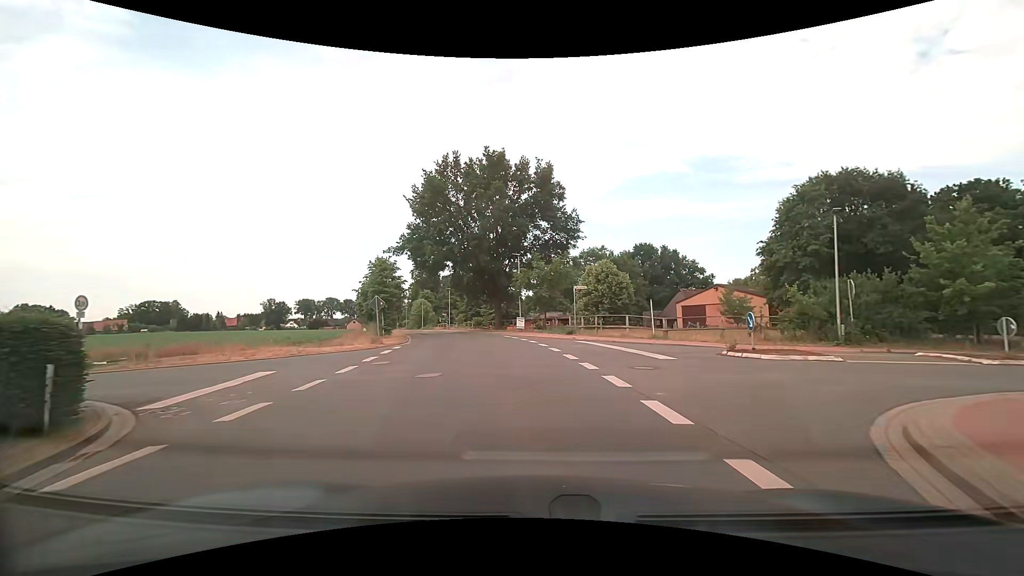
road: tertiary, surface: asphalt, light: Day
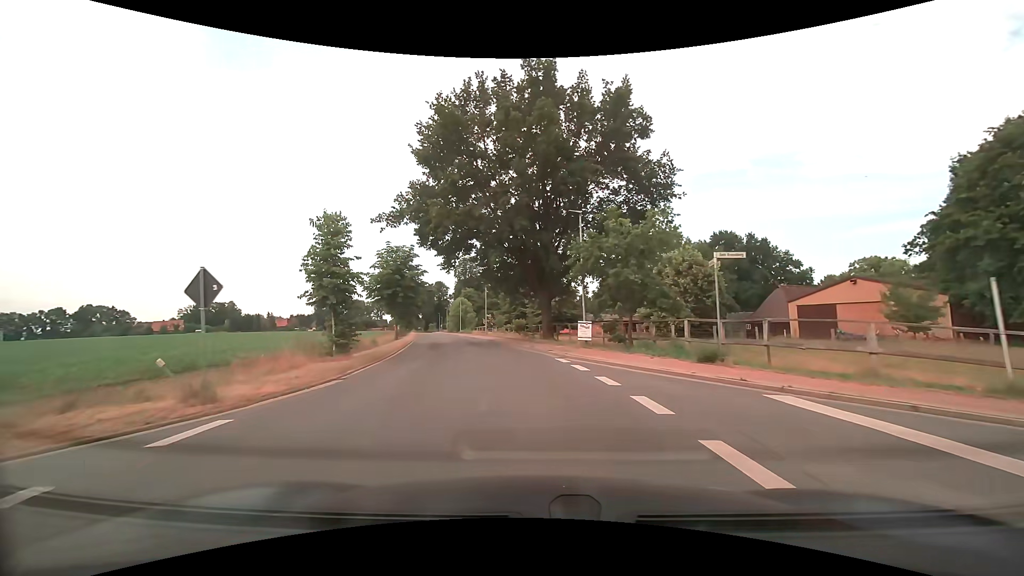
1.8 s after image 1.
(-0.8, +16.9) m; -6°
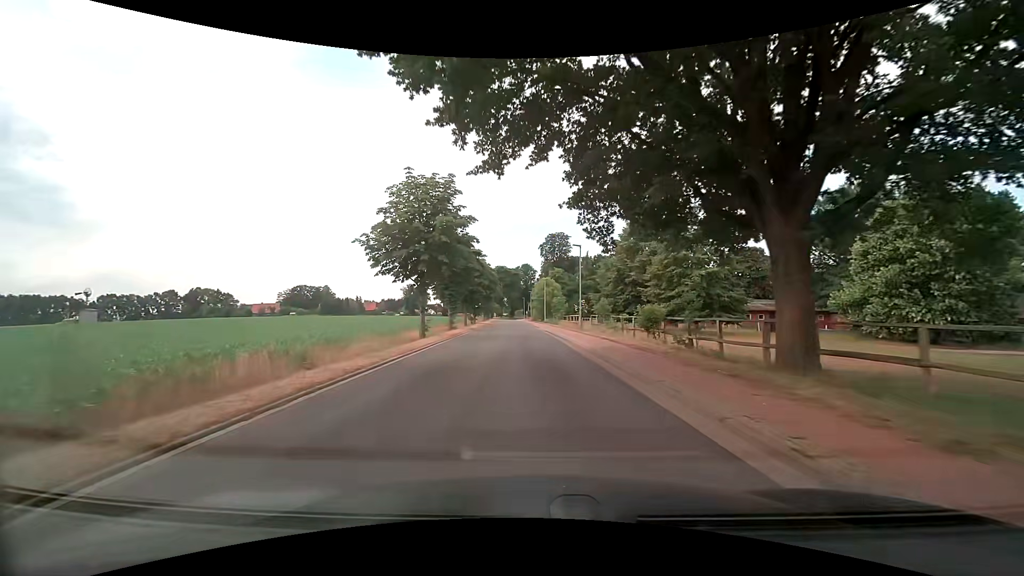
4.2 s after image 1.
(-2.3, +22.7) m; -11°
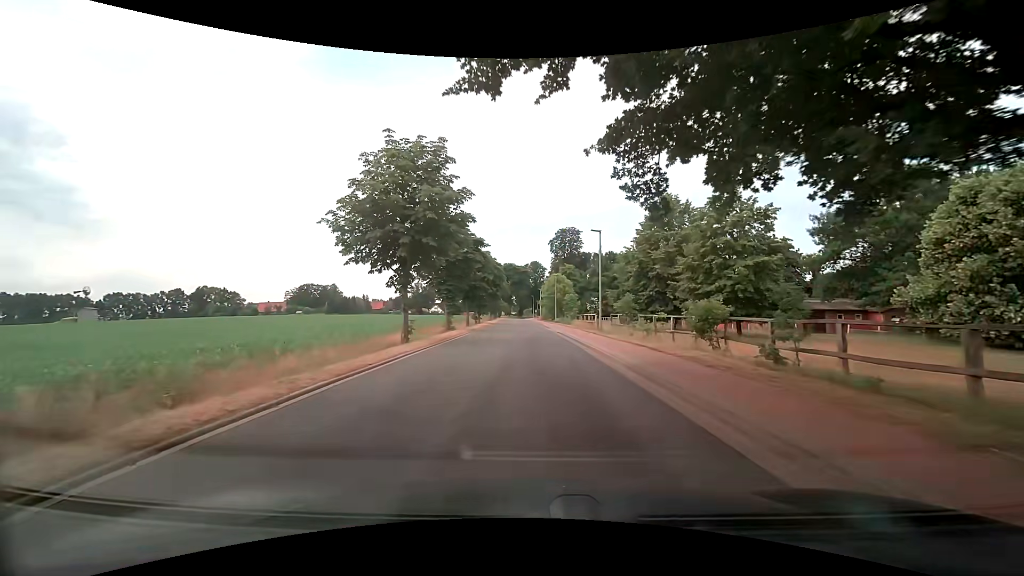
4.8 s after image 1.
(0.0, +5.8) m; -1°
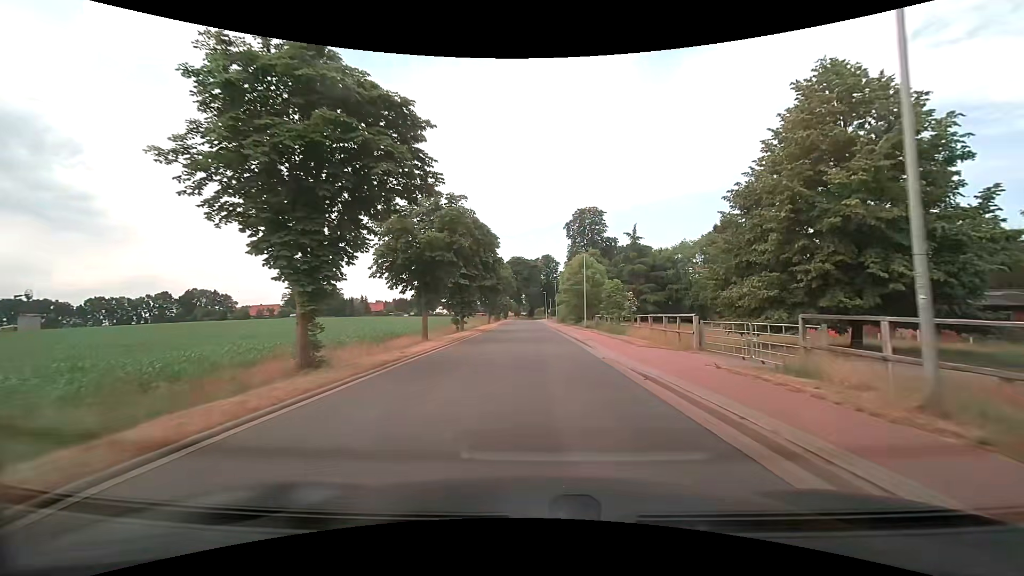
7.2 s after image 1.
(-0.1, +24.4) m; -1°
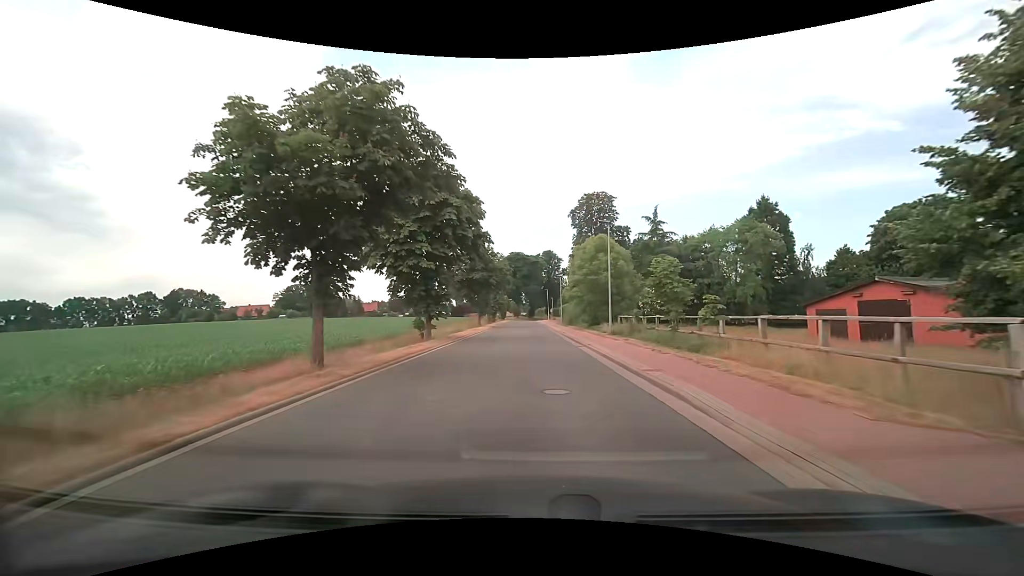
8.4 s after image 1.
(0.0, +13.1) m; 0°
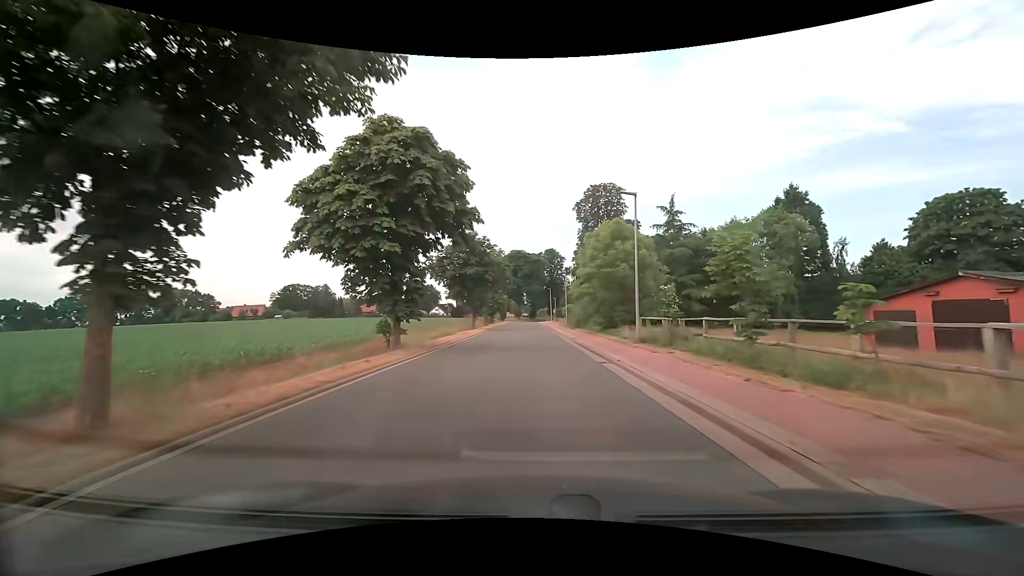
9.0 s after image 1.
(0.0, +6.8) m; 0°
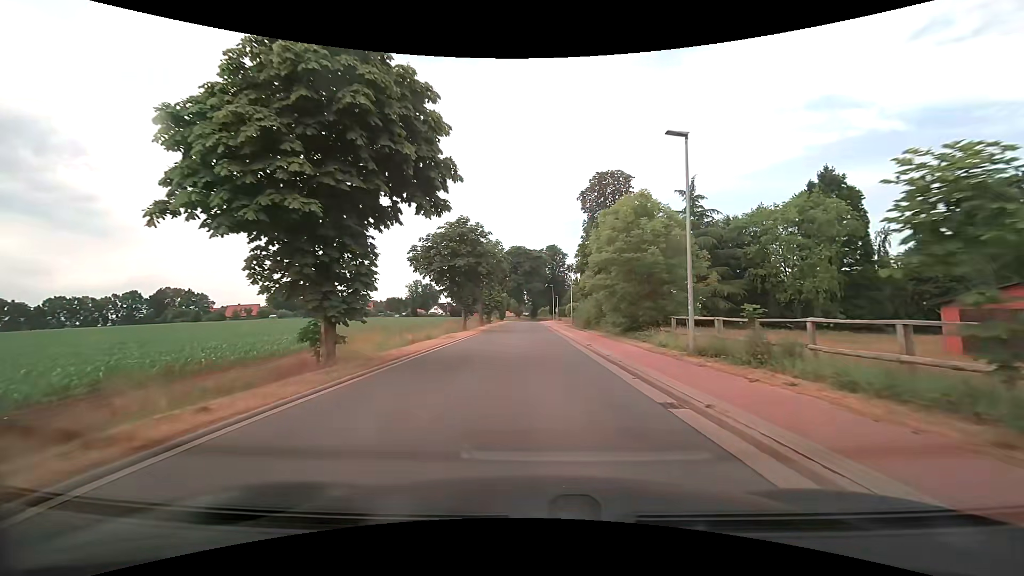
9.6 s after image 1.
(0.0, +6.9) m; 0°
(0, +10) (0, +20) (0, +30) (0, +40) (0, +50) (0, +60) (-1, +70) (-1, +80) (-1, +90) (-1, +100) m
